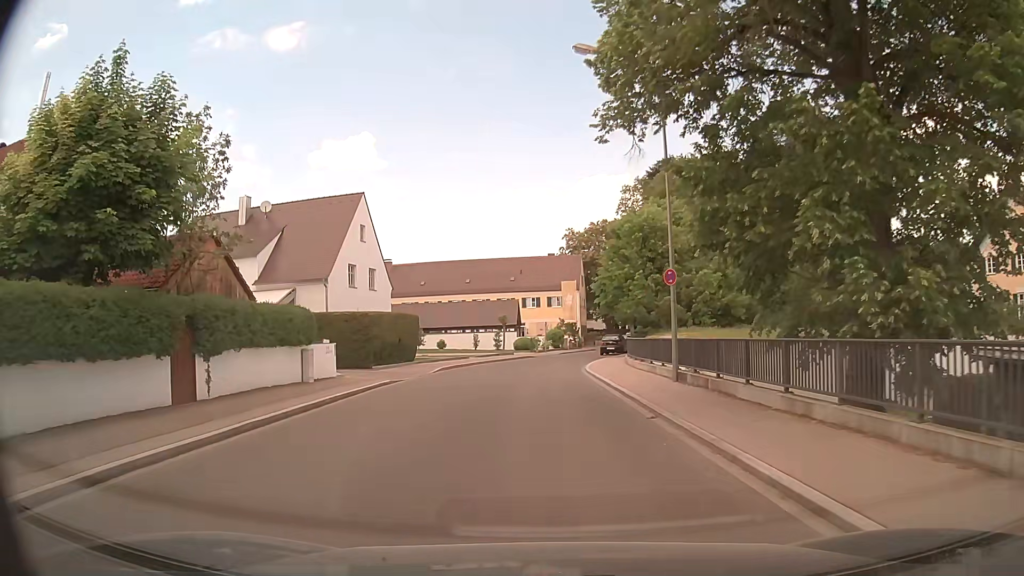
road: unclassified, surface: asphalt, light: Day
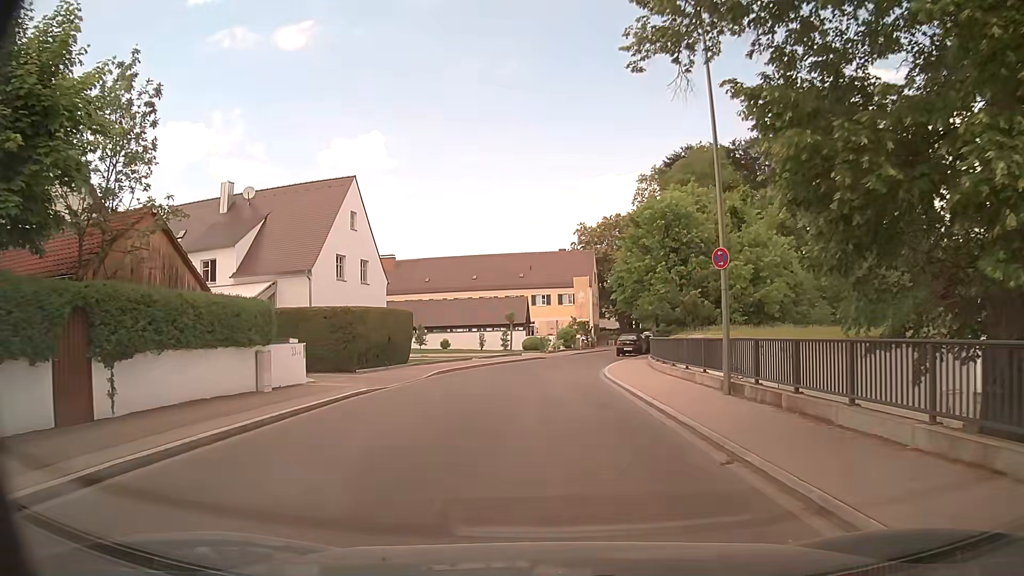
(0.0, +4.2) m; -1°
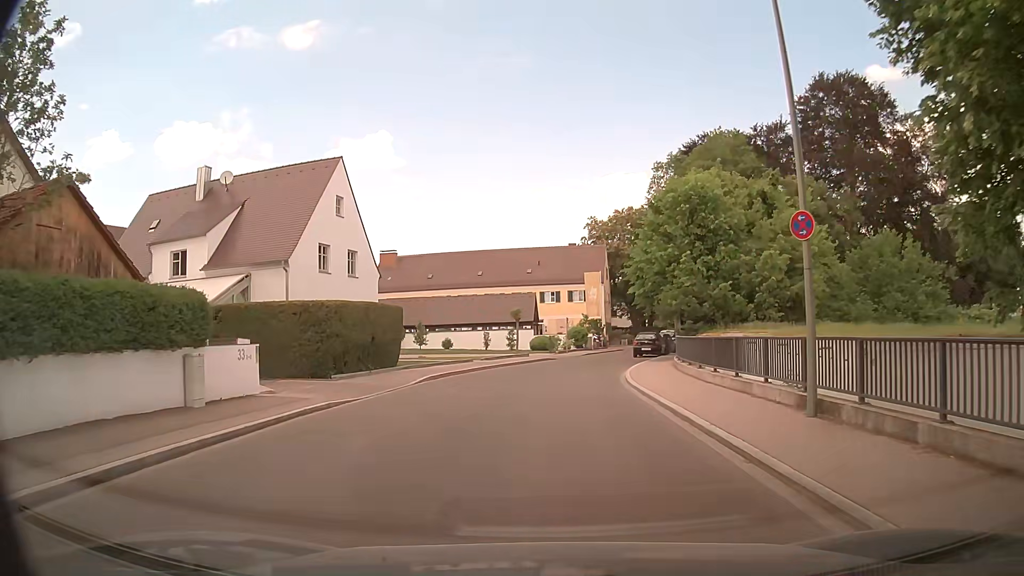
(0.0, +4.0) m; -1°
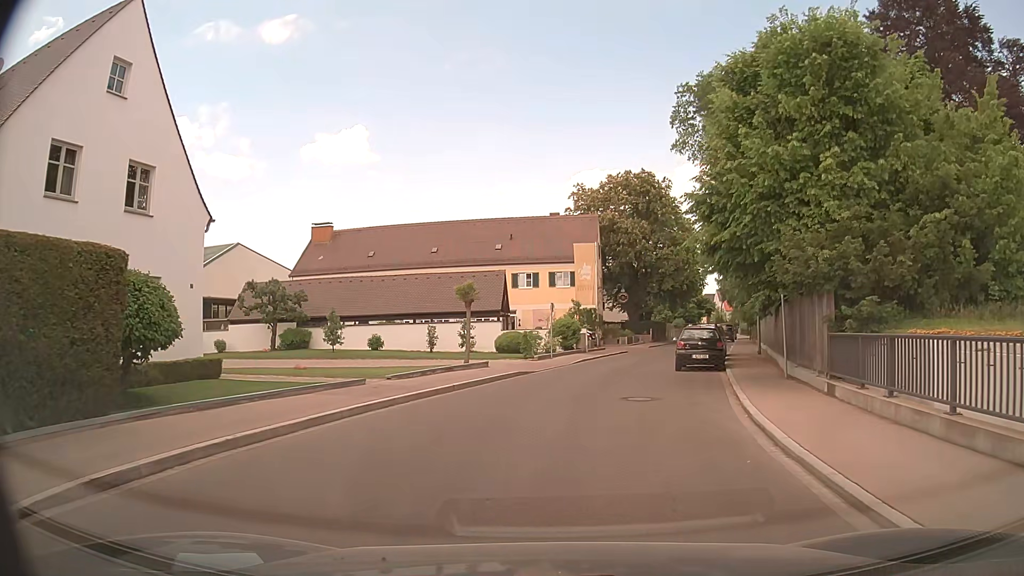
(+0.1, +17.6) m; +2°
